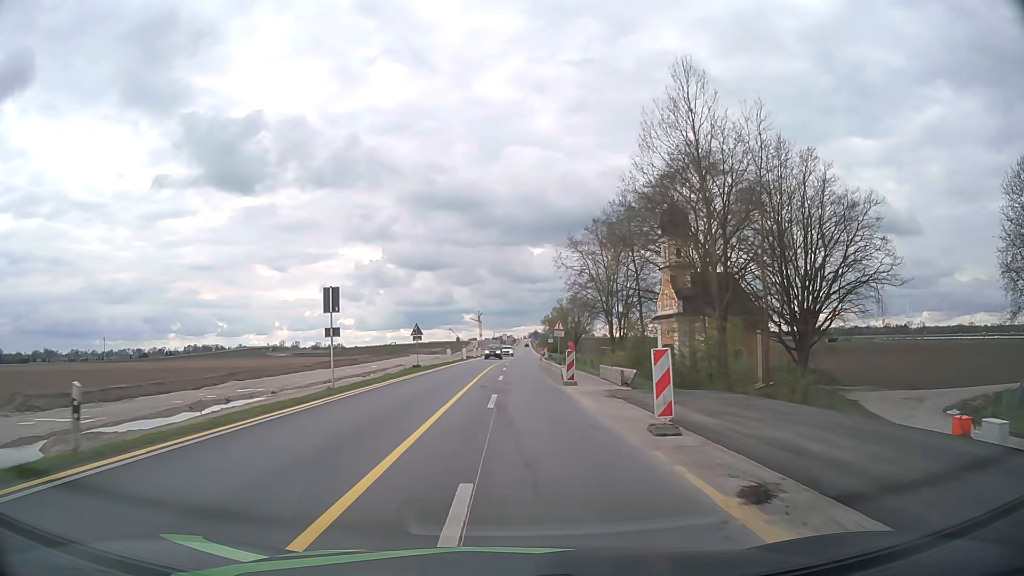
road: motorway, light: Day
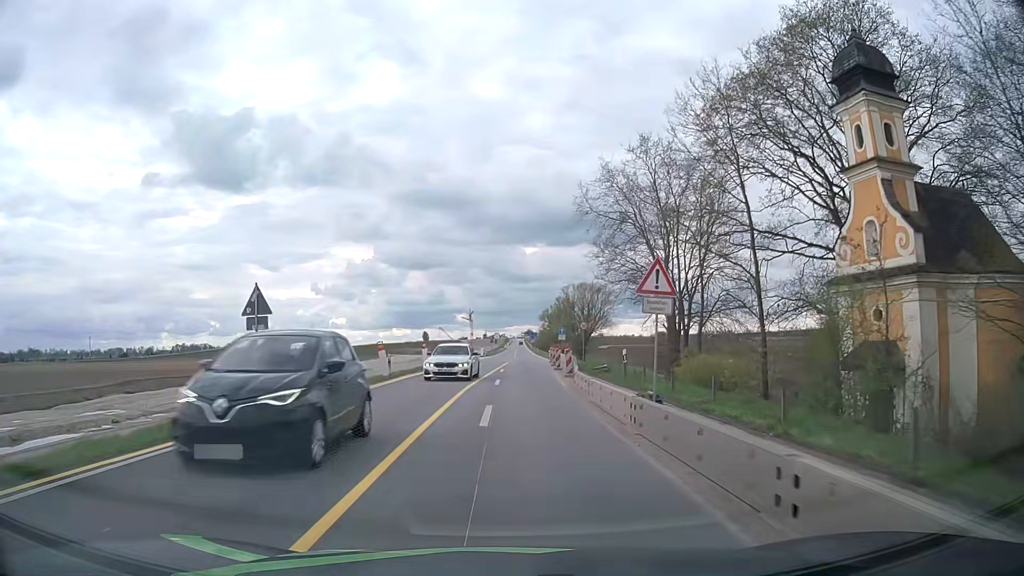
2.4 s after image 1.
(+0.1, +27.6) m; 0°
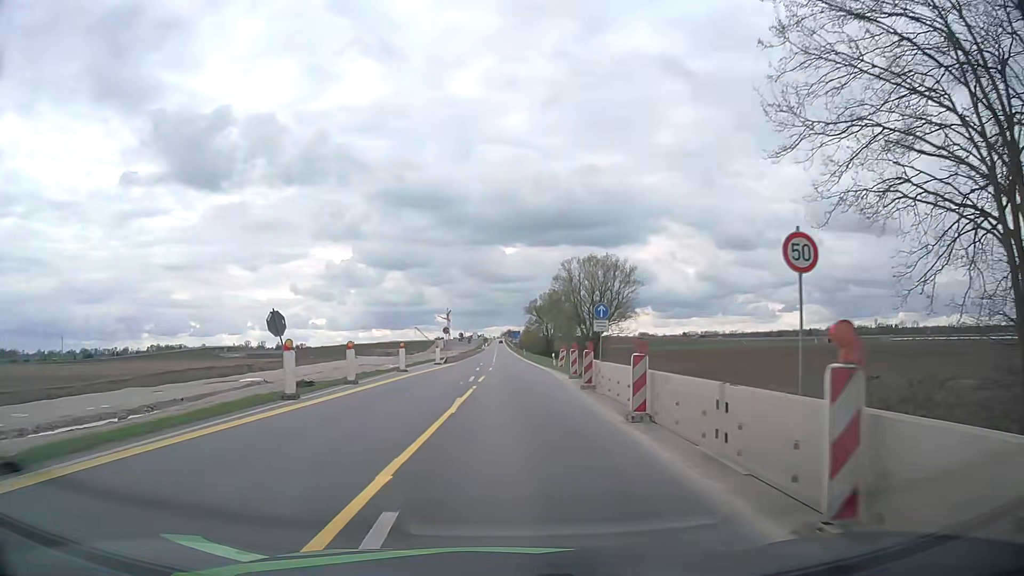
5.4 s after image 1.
(+0.6, +34.2) m; +2°
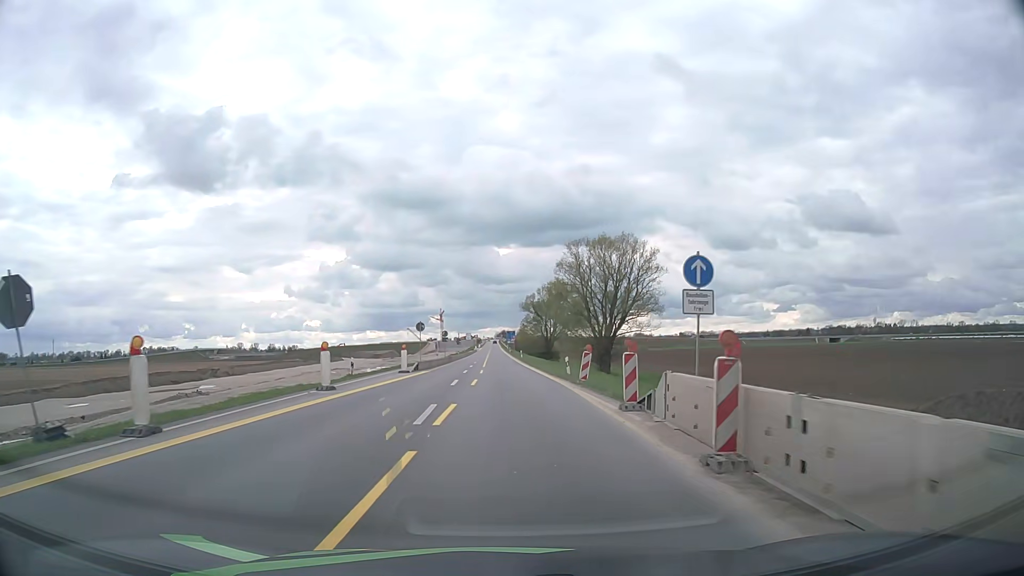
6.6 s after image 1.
(+0.1, +14.0) m; 0°
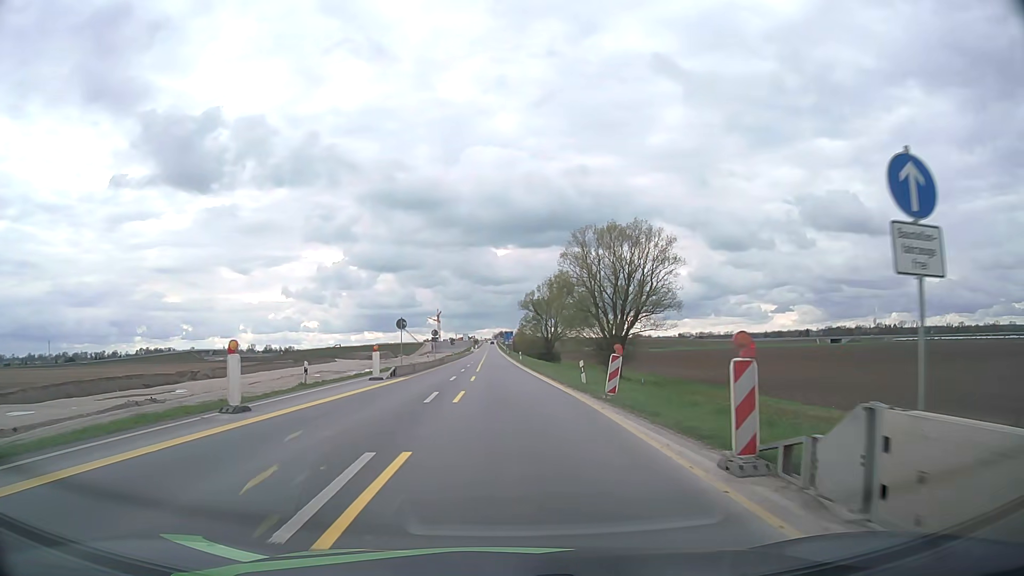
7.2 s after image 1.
(0.0, +7.2) m; 0°
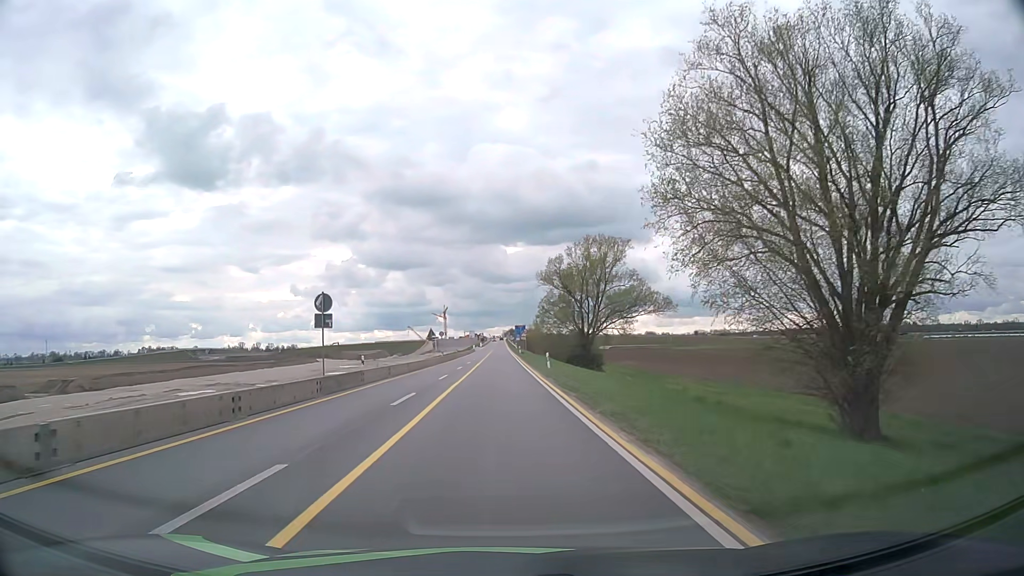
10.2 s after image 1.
(-0.2, +37.6) m; -1°
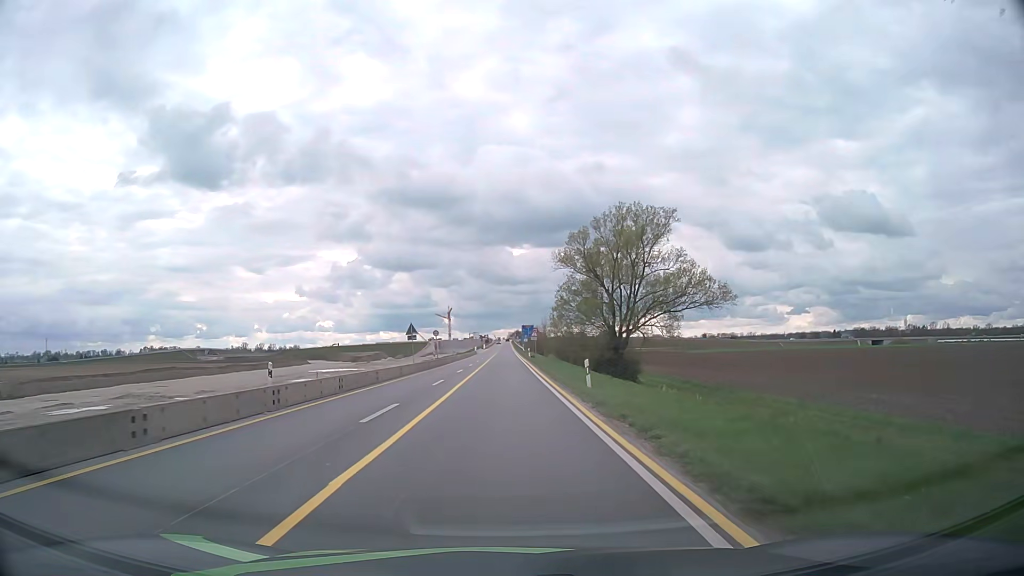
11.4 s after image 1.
(-0.1, +15.8) m; 0°
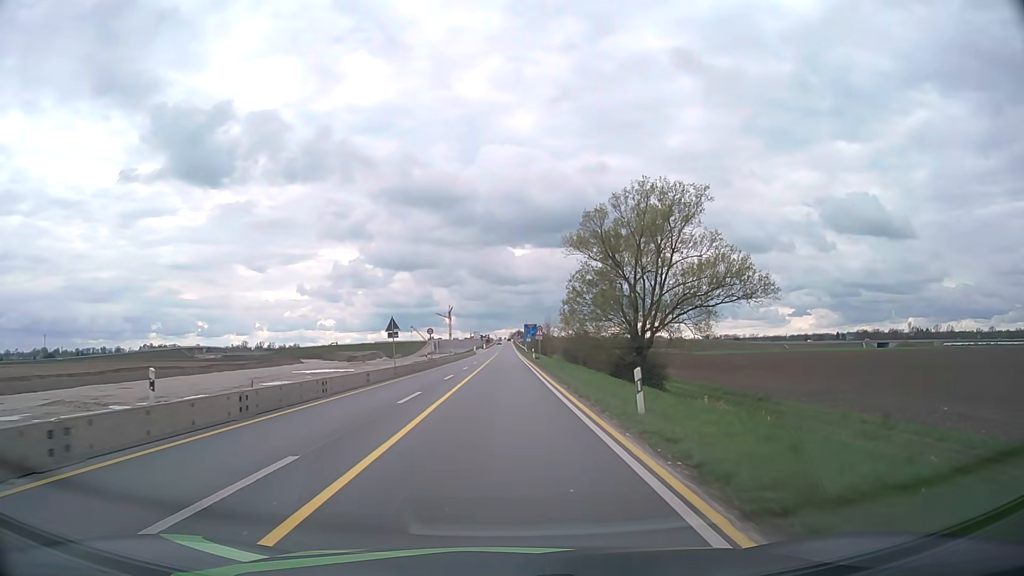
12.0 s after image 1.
(-0.1, +8.0) m; -1°
(0, +10) (0, +20) (0, +30) (0, +40) (0, +50) (0, +60) (0, +70) (0, +80) (0, +90) (0, +100) m
